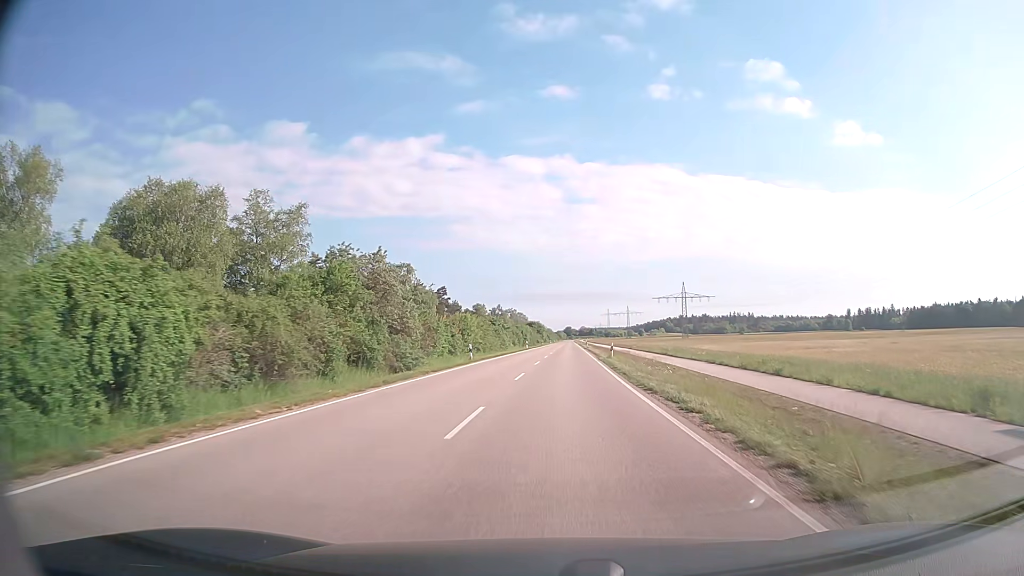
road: unclassified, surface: asphalt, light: Day
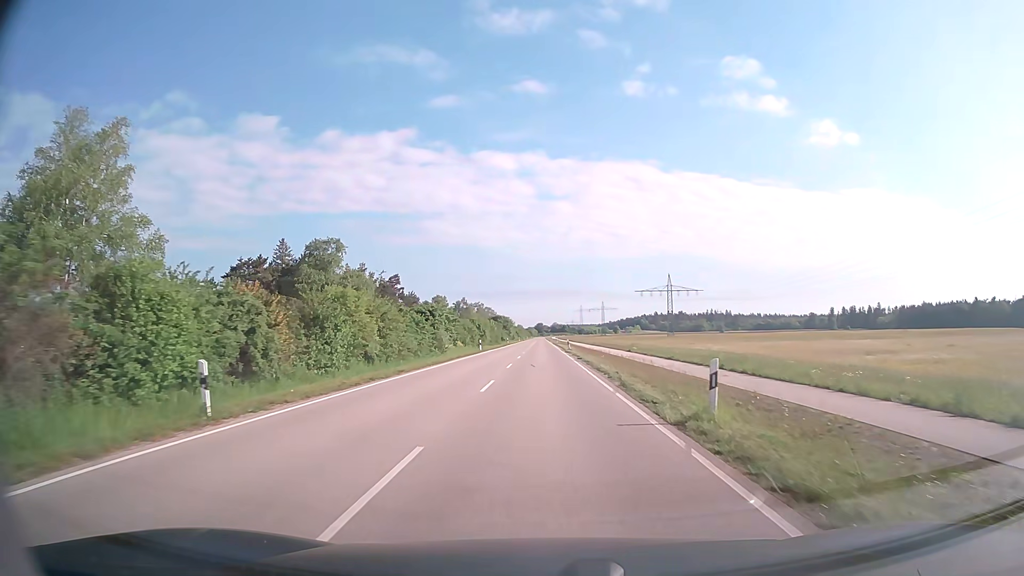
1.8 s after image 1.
(+0.8, +28.5) m; +3°
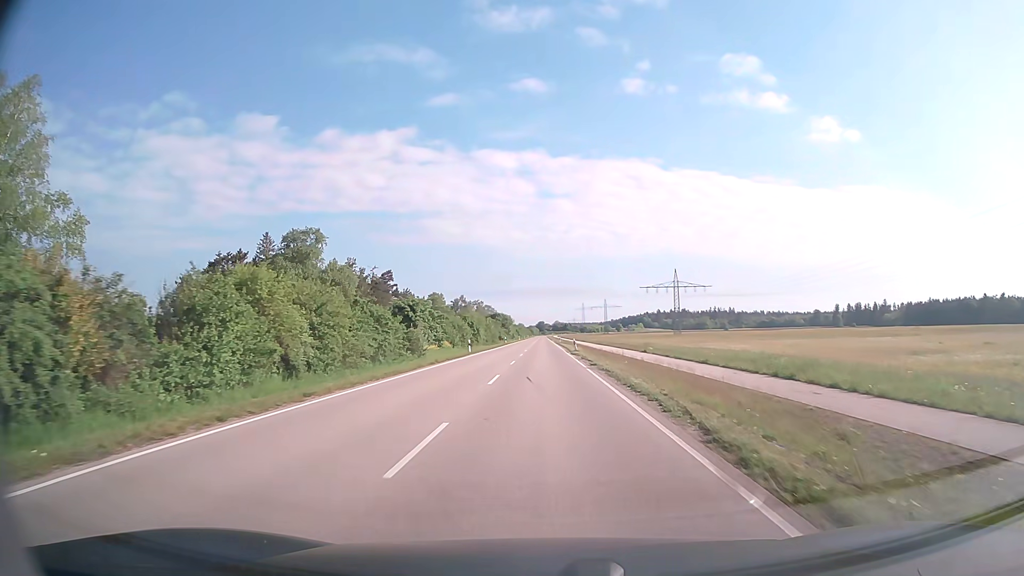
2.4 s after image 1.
(0.0, +9.8) m; 0°
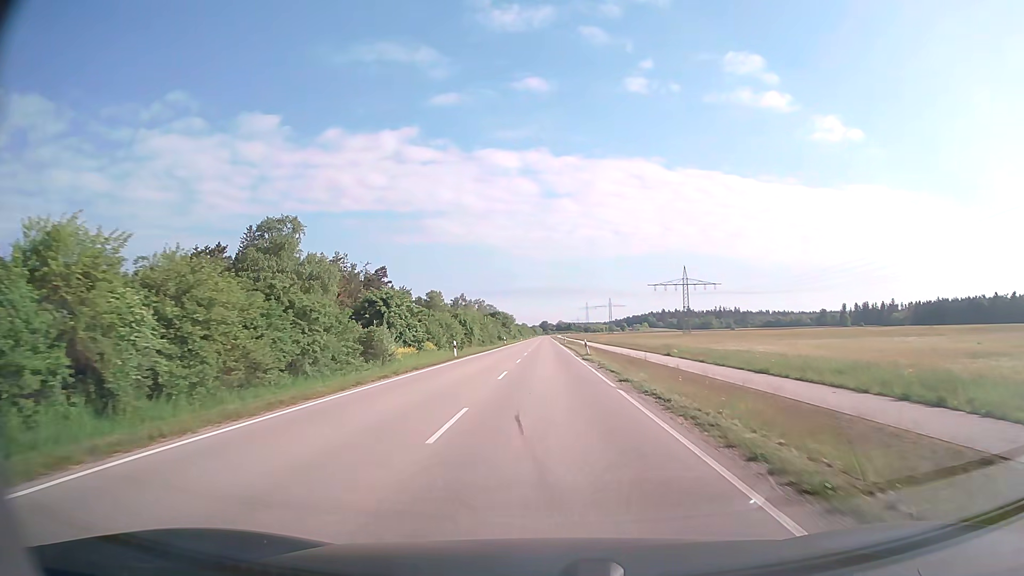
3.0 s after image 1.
(0.0, +10.0) m; 0°
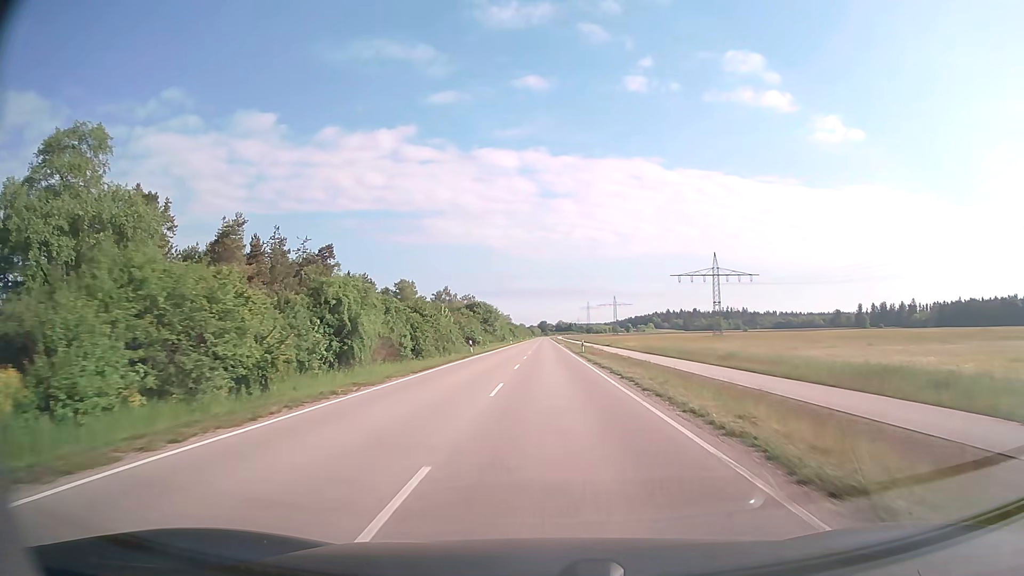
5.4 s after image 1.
(-0.1, +41.3) m; 0°
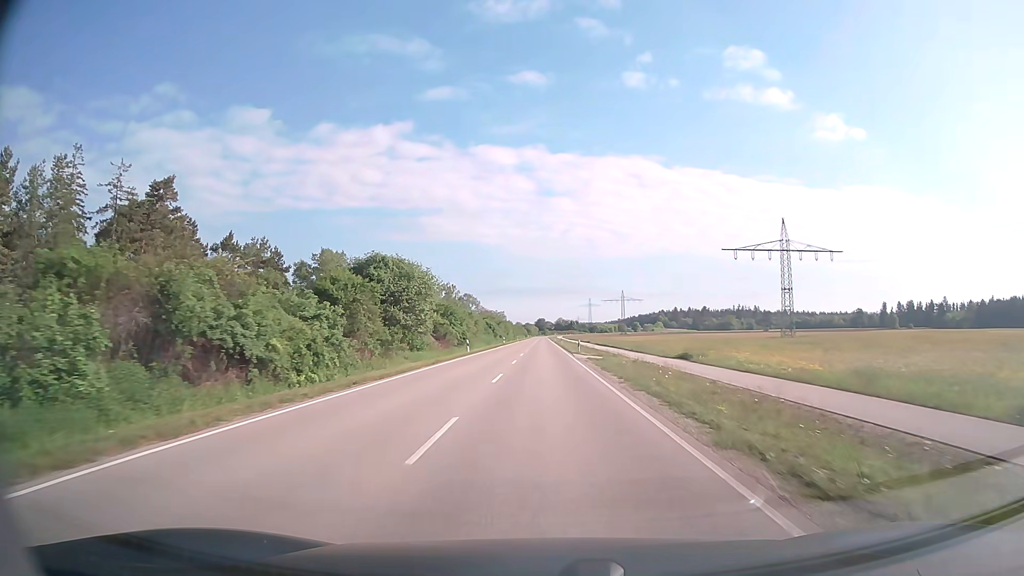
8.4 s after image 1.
(+0.2, +55.9) m; 0°
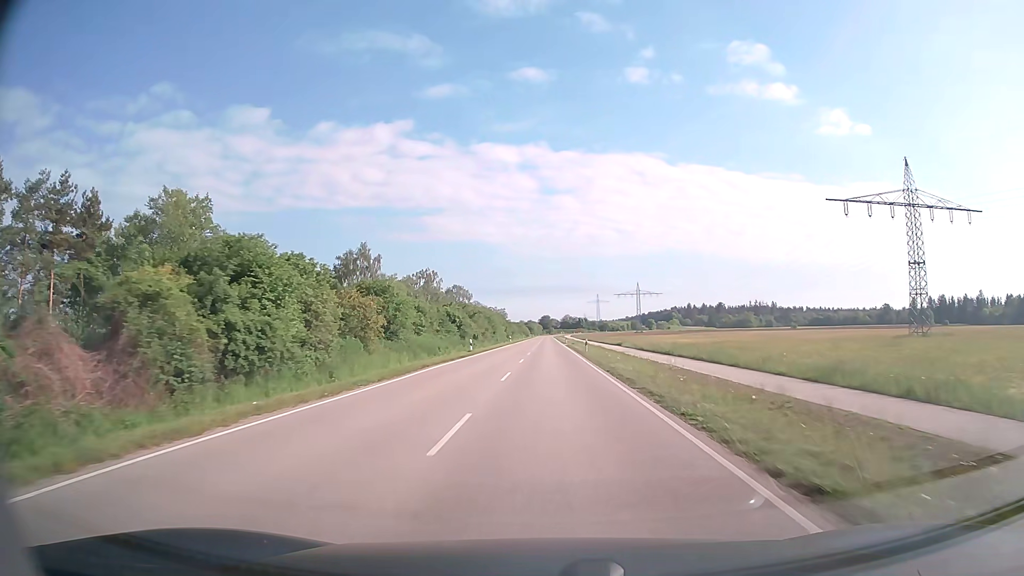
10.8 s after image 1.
(-0.1, +47.3) m; 0°
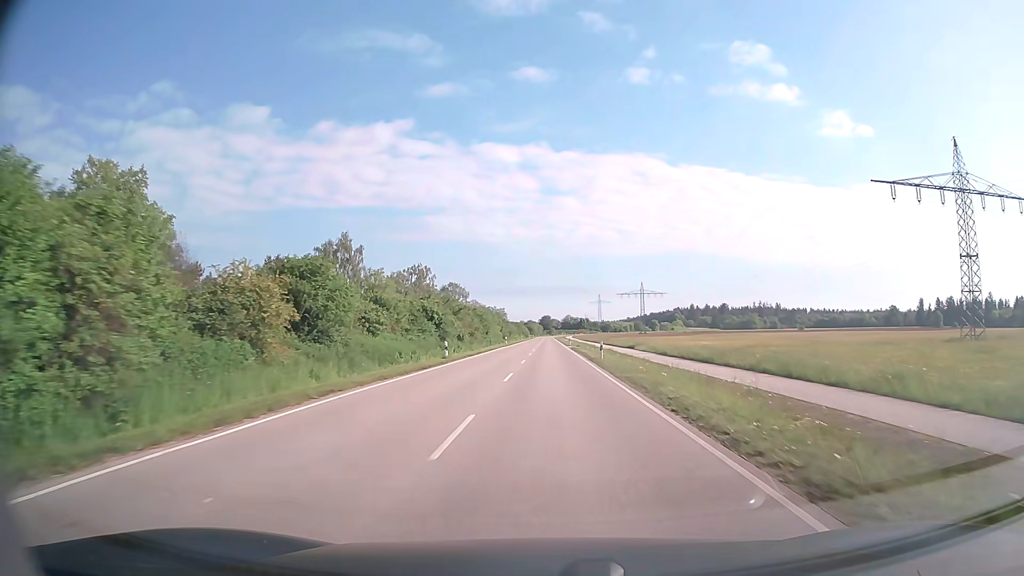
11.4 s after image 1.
(0.0, +12.1) m; 0°
(0, +10) (0, +20) (0, +30) (0, +40) (0, +50) (0, +60) (0, +70) (0, +80) (+1, +90) (+1, +100) m
